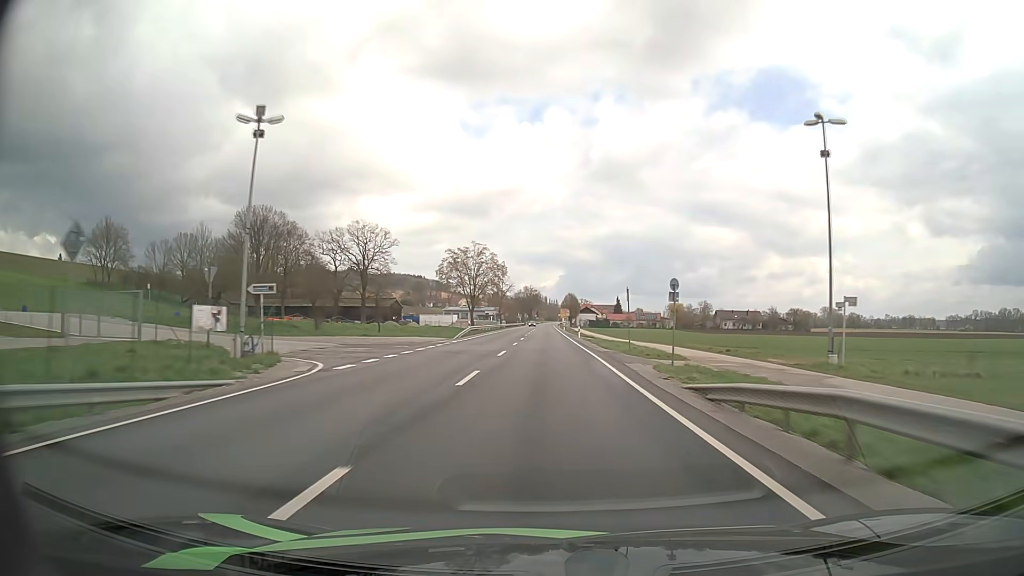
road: primary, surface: asphalt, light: Day
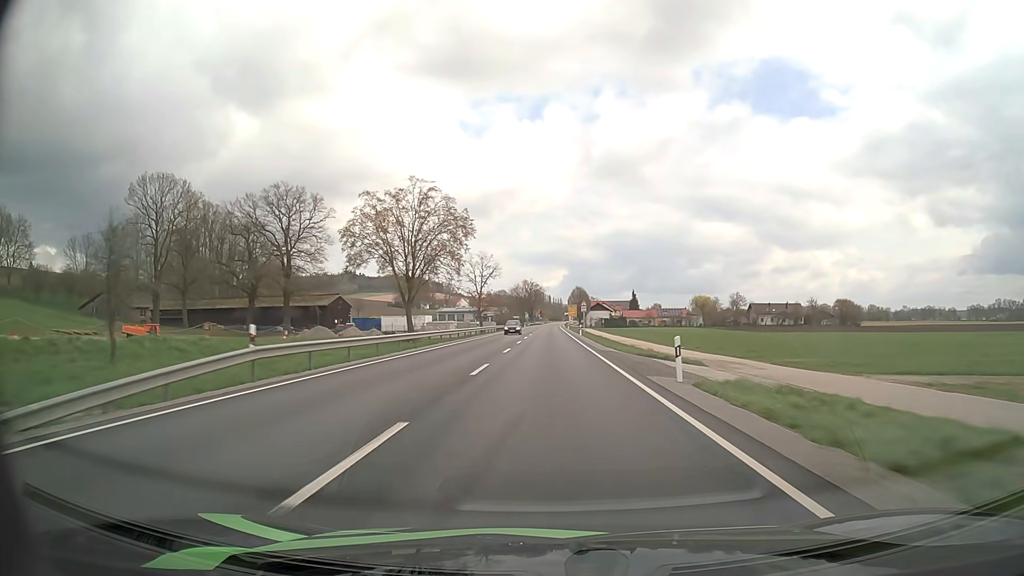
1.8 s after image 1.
(0.0, +45.8) m; 0°
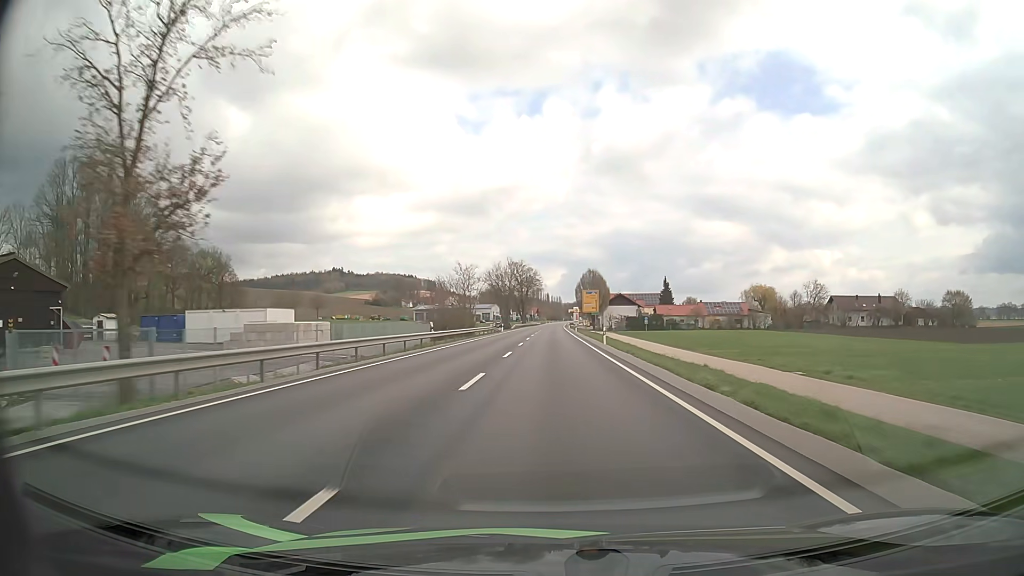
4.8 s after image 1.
(0.0, +76.5) m; 0°
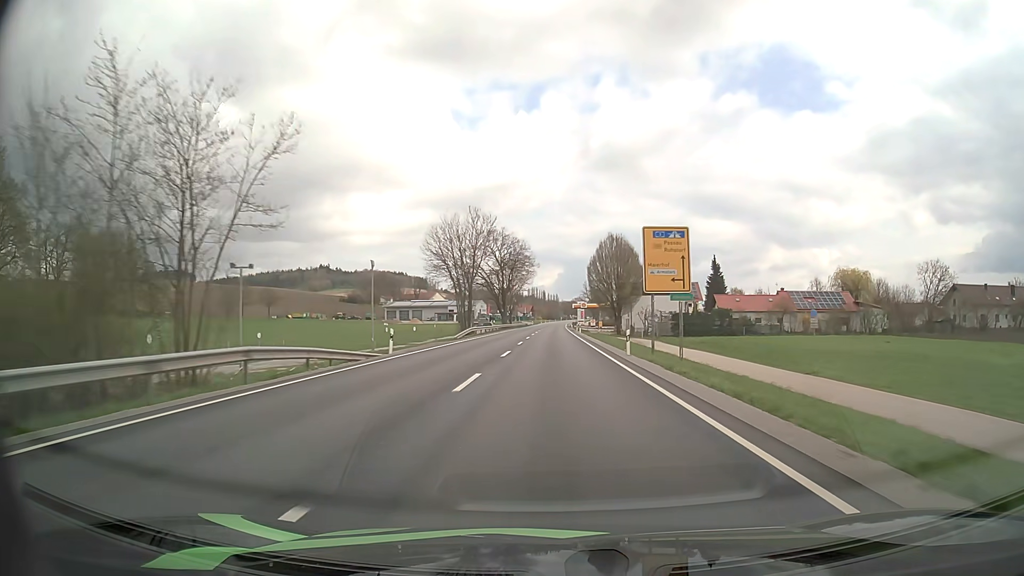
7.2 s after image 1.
(+0.3, +61.2) m; 0°
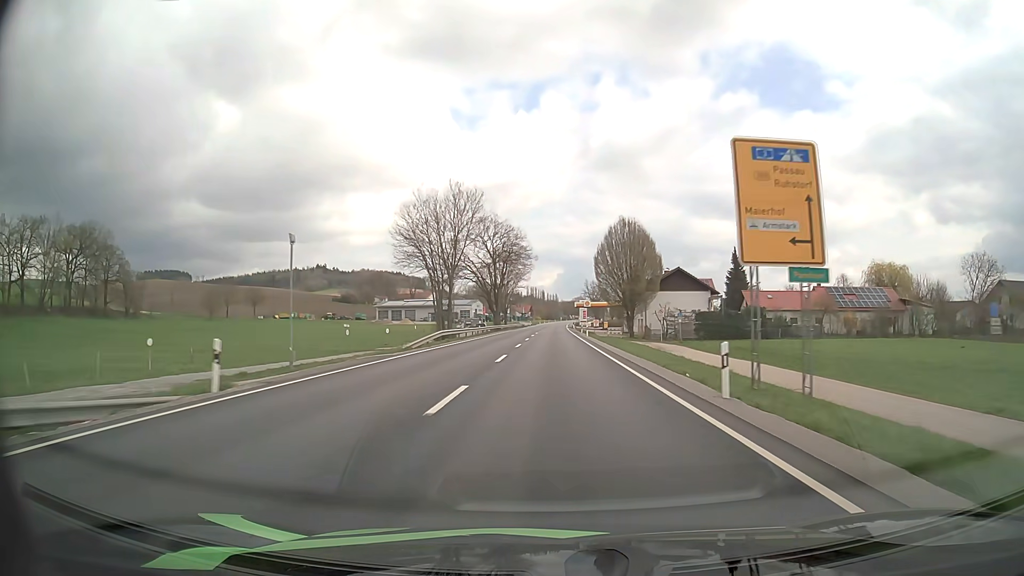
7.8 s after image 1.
(0.0, +15.2) m; 0°
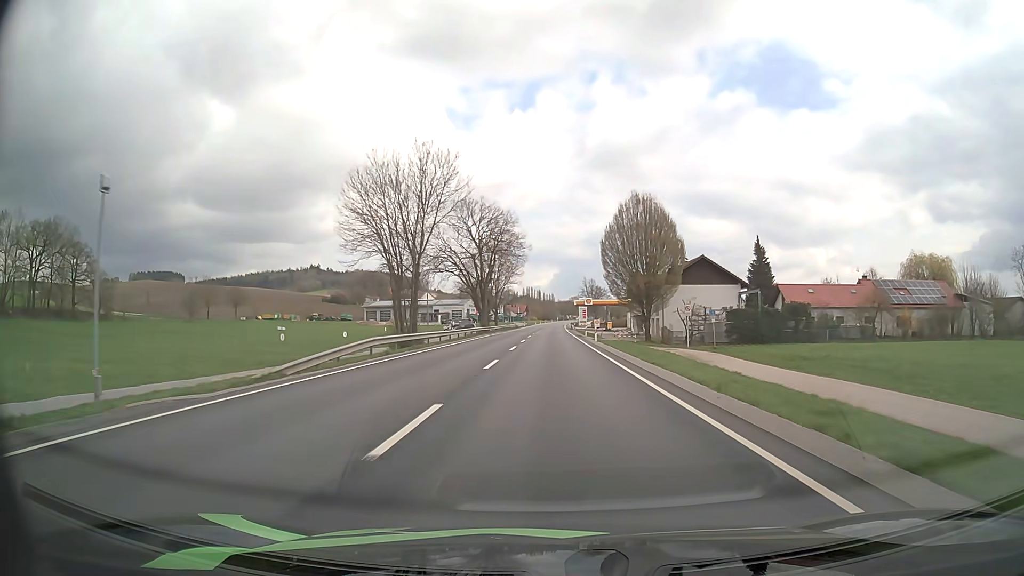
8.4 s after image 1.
(+0.1, +15.1) m; 0°
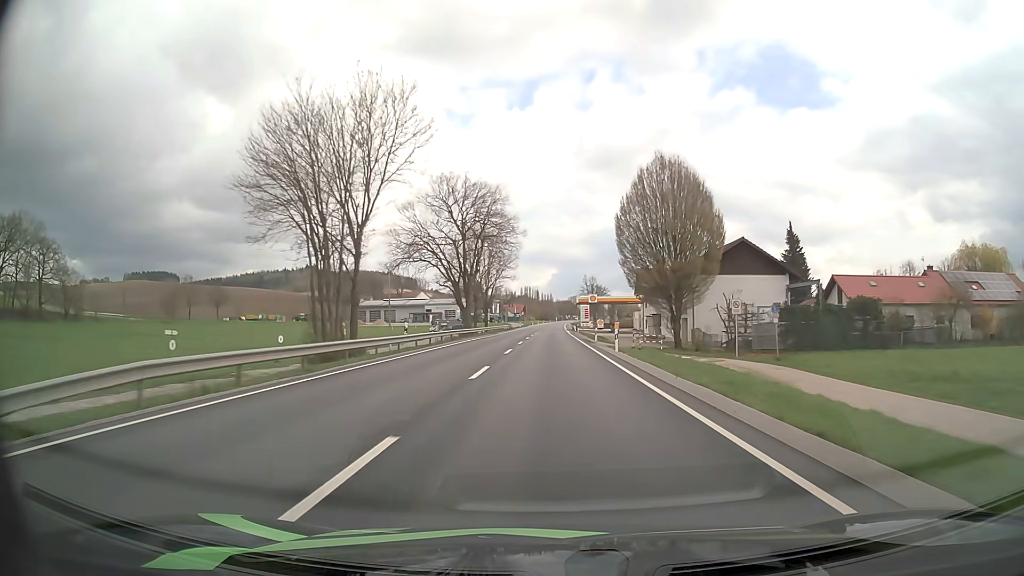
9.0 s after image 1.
(0.0, +15.1) m; 0°
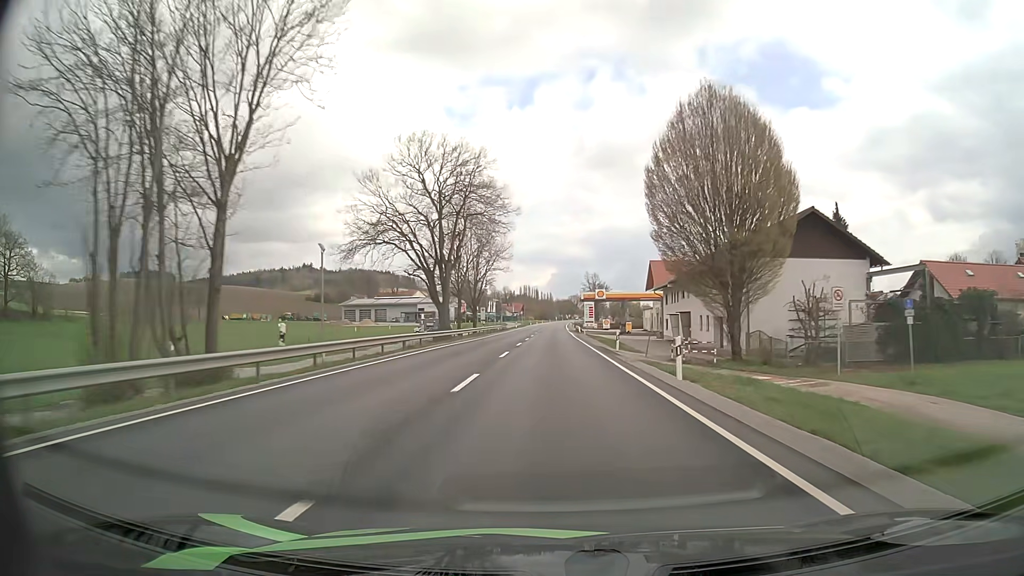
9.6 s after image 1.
(0.0, +15.1) m; 0°
(0, +10) (0, +20) (0, +30) (0, +40) (0, +50) (0, +60) (0, +70) (0, +80) (0, +90) (0, +100) m
